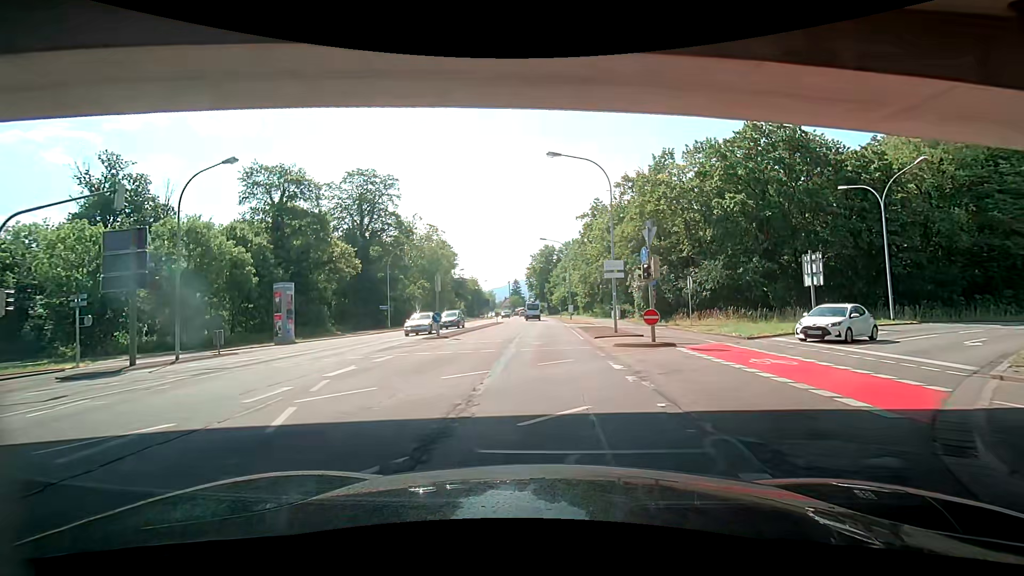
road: secondary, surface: asphalt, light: Day
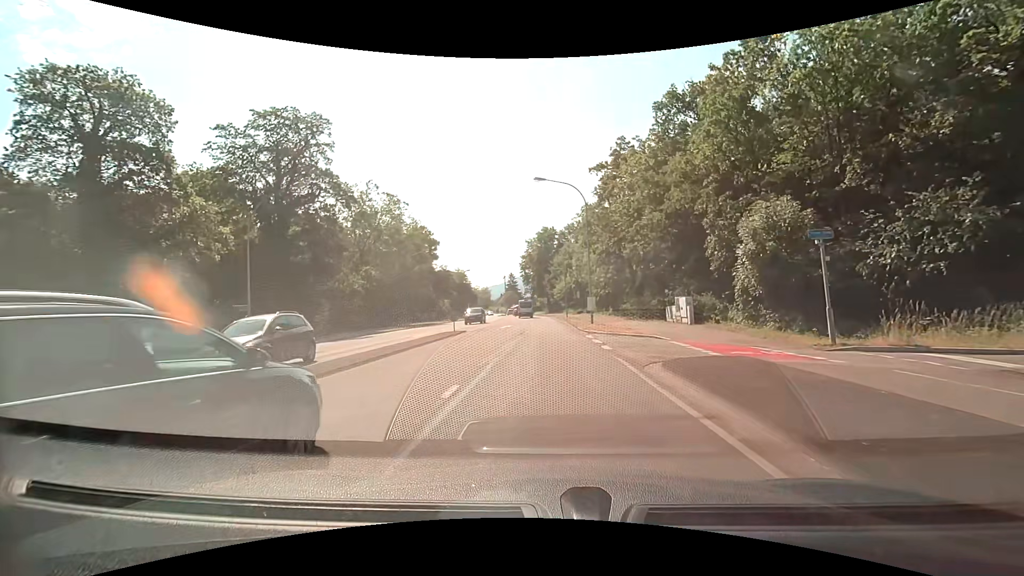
(-0.2, +26.5) m; +1°
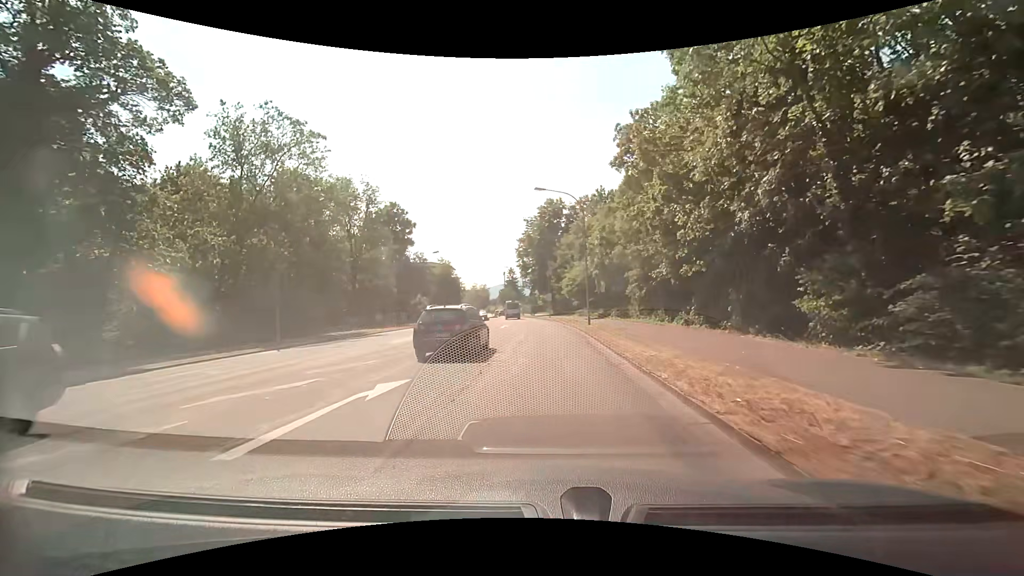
(+0.1, +30.0) m; -1°
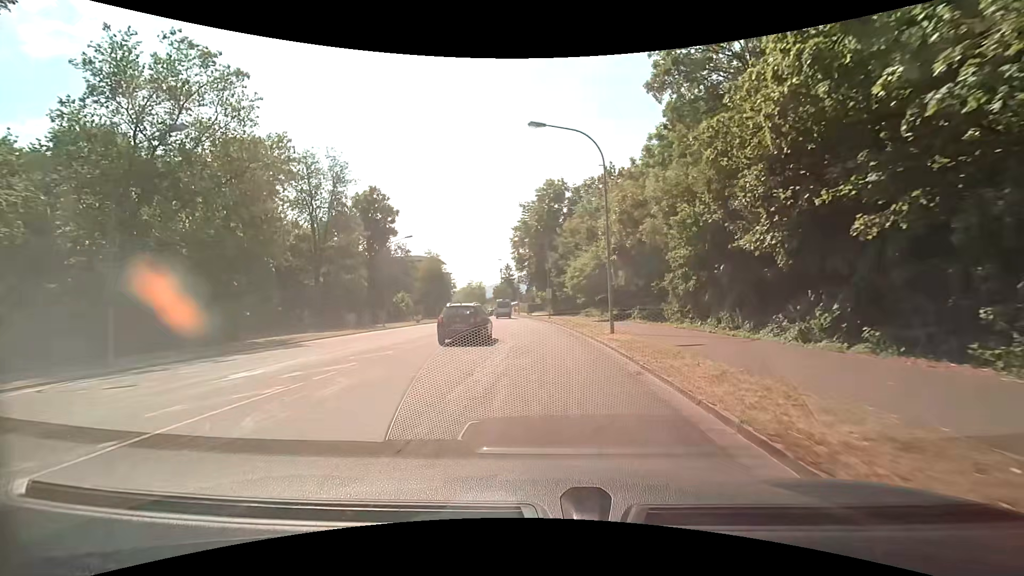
(0.0, +12.3) m; 0°
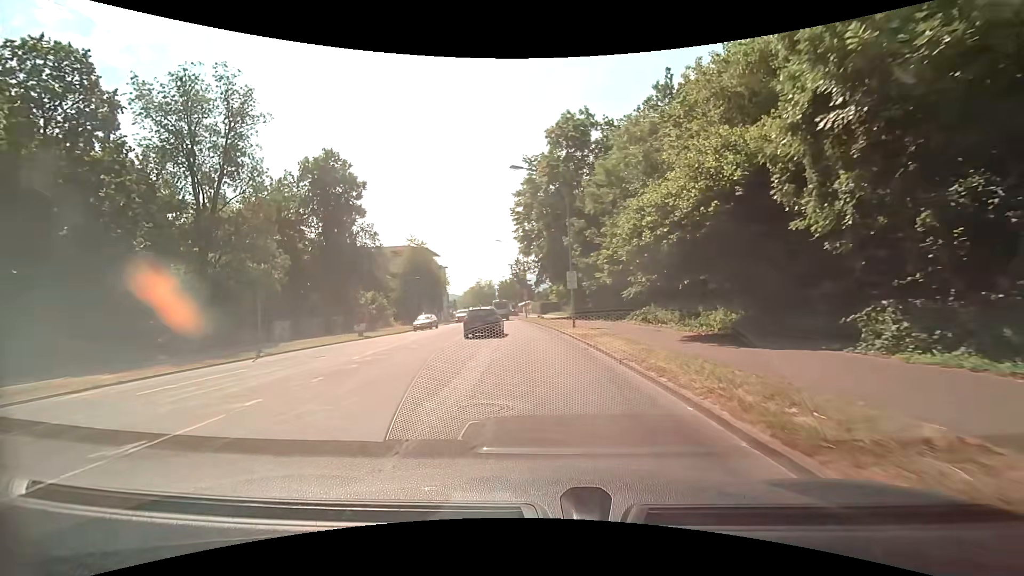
(-0.1, +24.9) m; -2°
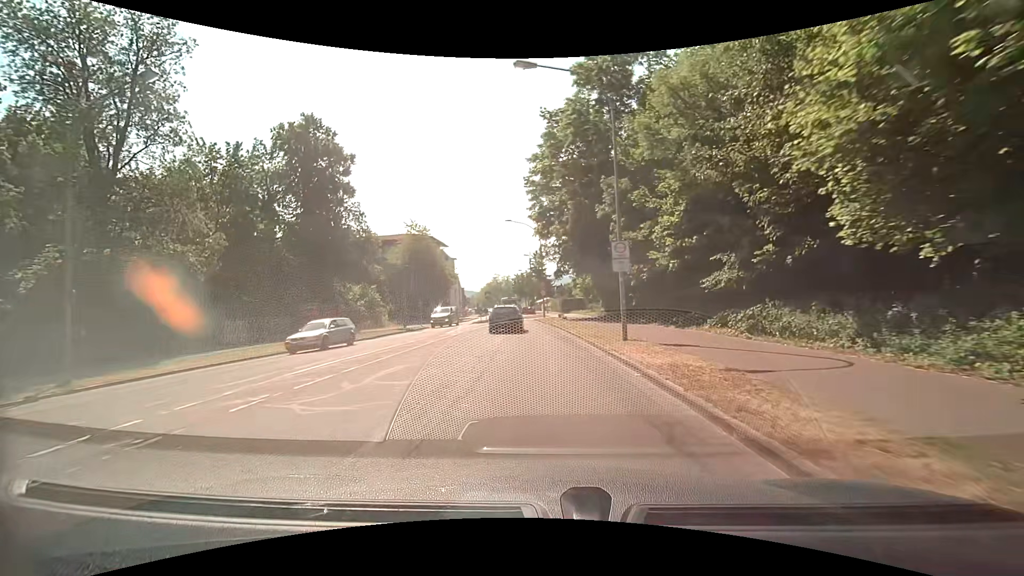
(-0.2, +12.5) m; -3°
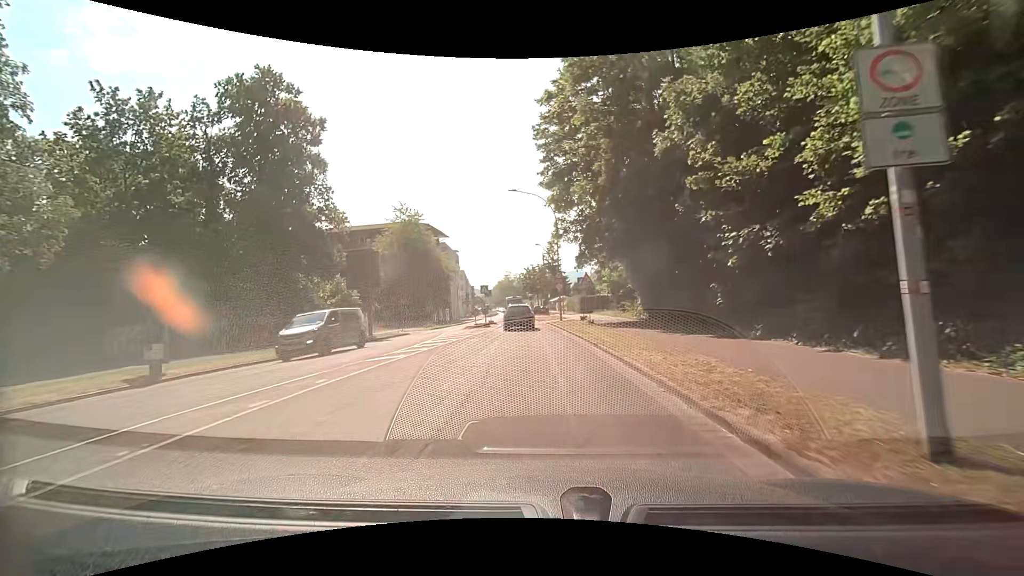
(-0.1, +12.5) m; -1°
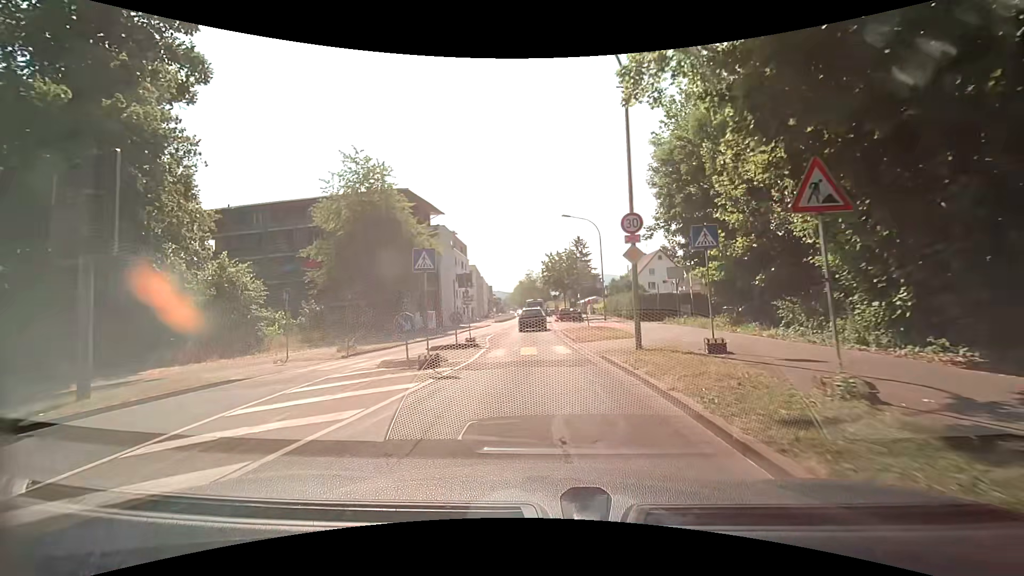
(-0.7, +22.7) m; -3°
(0, +10) (-1, +20) (-1, +30) (-1, +40) (-1, +50) (-1, +60) (-1, +70) (-1, +80) (-1, +90) (-2, +100) m
